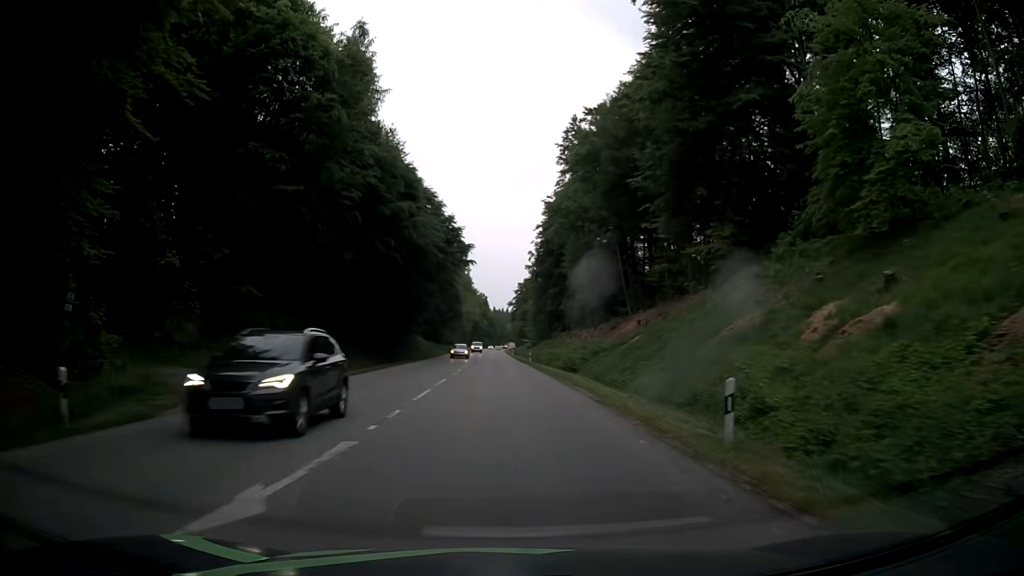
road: secondary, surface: asphalt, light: Day
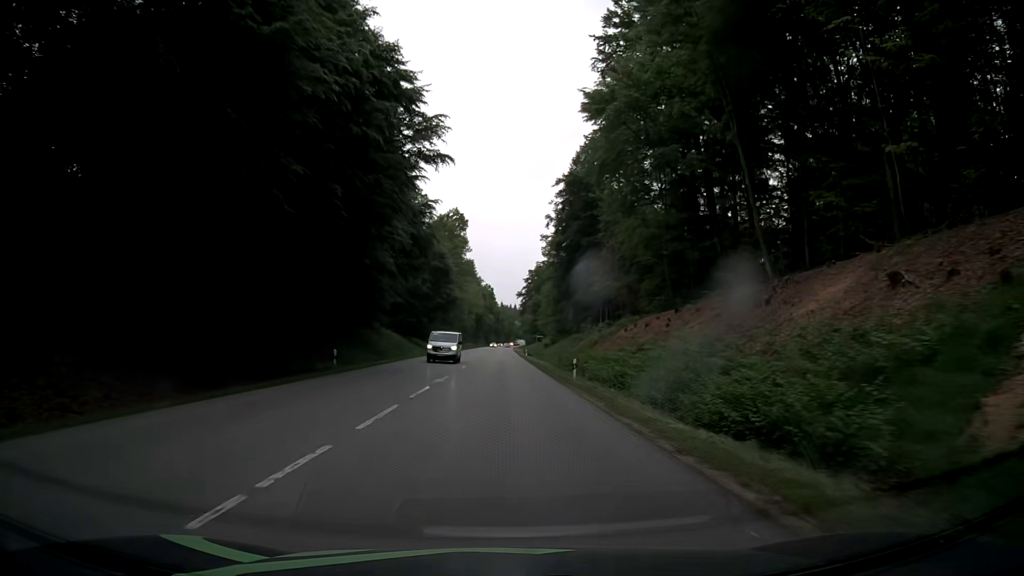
(-0.4, +36.3) m; -1°
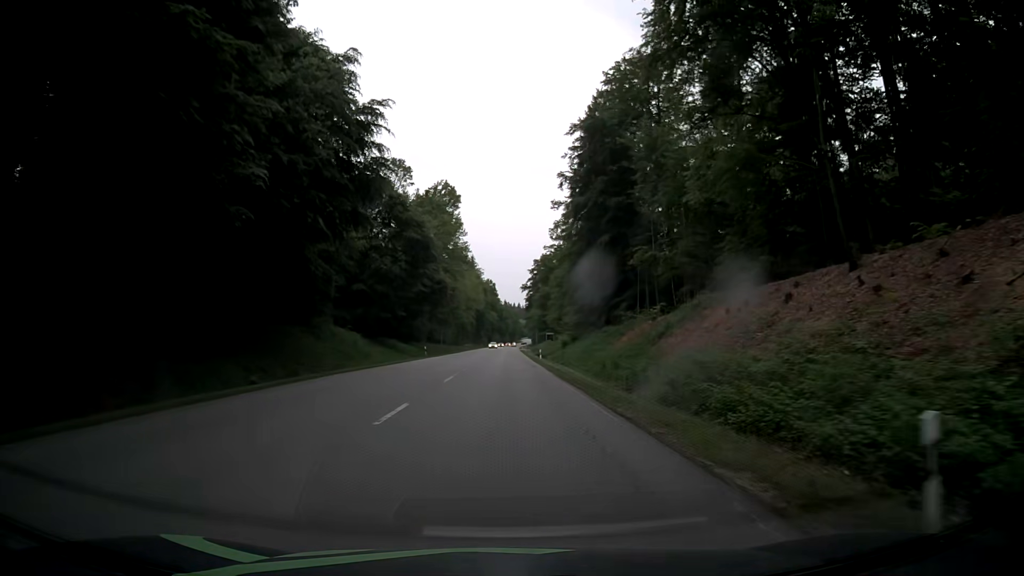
(-0.2, +24.5) m; -1°
(0, +10) (0, +20) (0, +30) (0, +40) (0, +50) (0, +60) (0, +70) (0, +80) (+1, +90) (+1, +100) m
